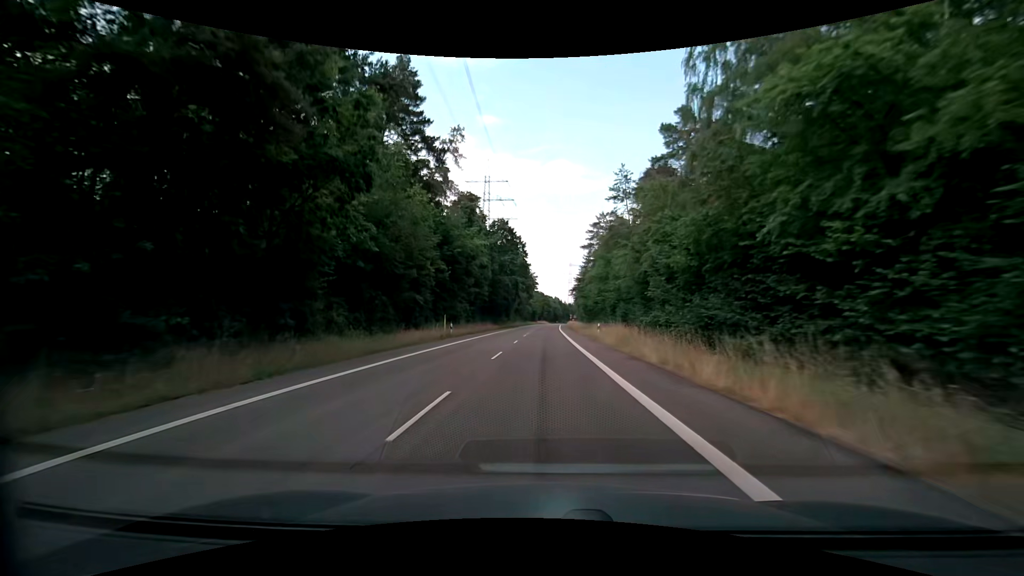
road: secondary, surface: asphalt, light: Day
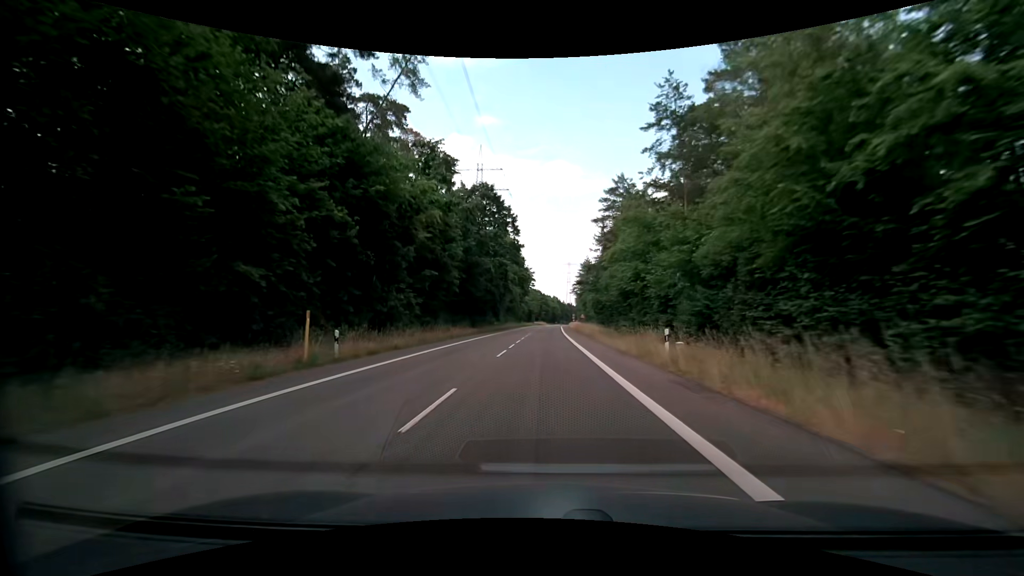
(+0.1, +22.3) m; 0°
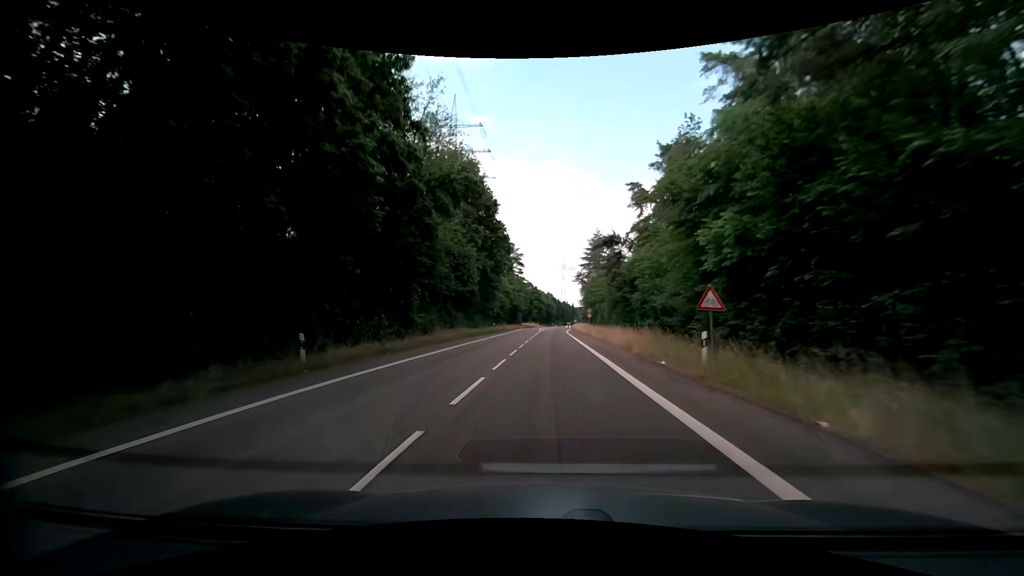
(+0.4, +55.7) m; +1°
(0, +10) (0, +20) (0, +30) (+1, +40) (+1, +50) (+1, +60) (+2, +70) (+2, +80) (+3, +90) (+3, +100) m
